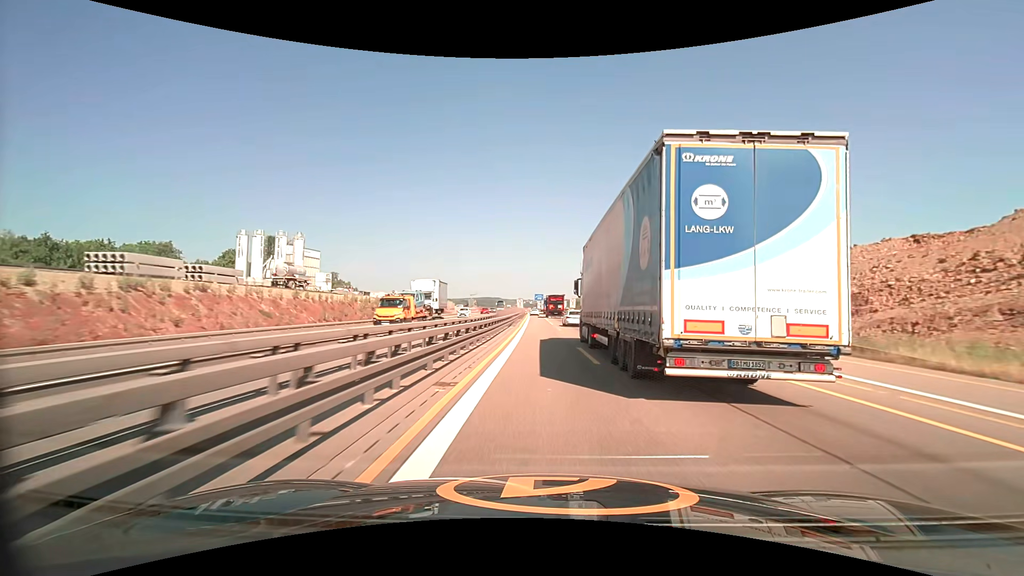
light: Day
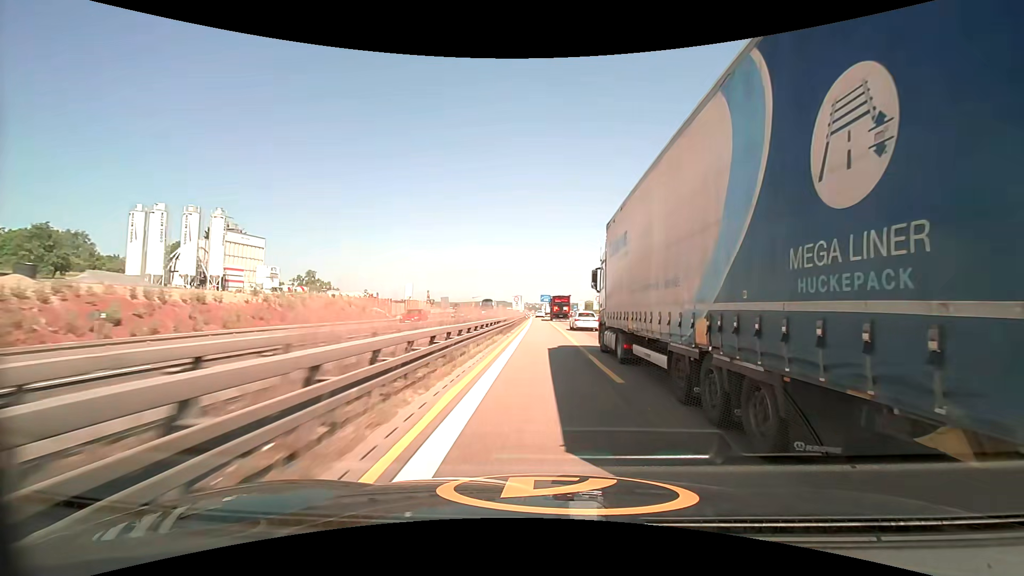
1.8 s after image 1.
(-0.2, +37.8) m; -1°
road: motorway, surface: asphalt
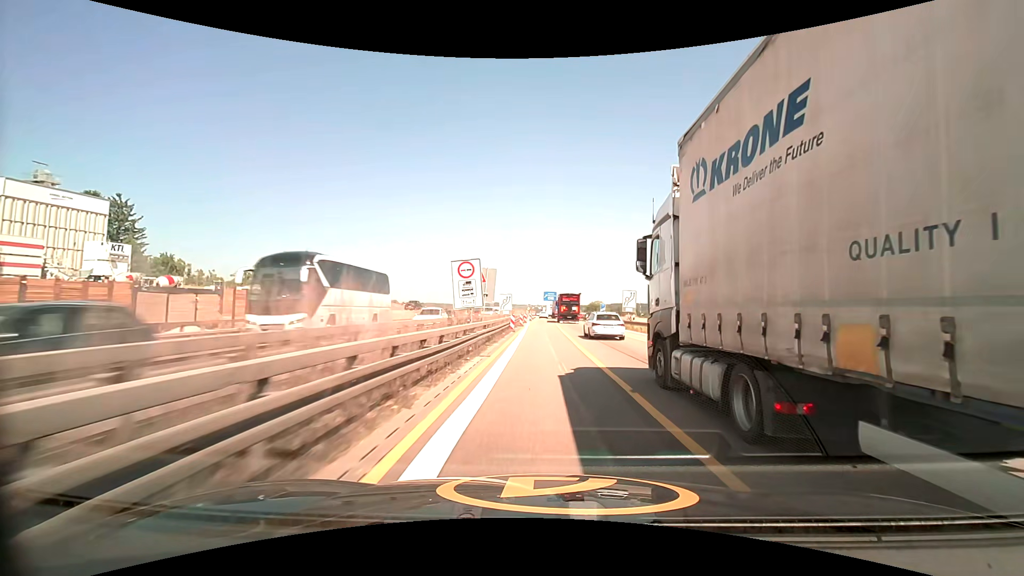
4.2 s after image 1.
(-0.1, +49.0) m; 0°
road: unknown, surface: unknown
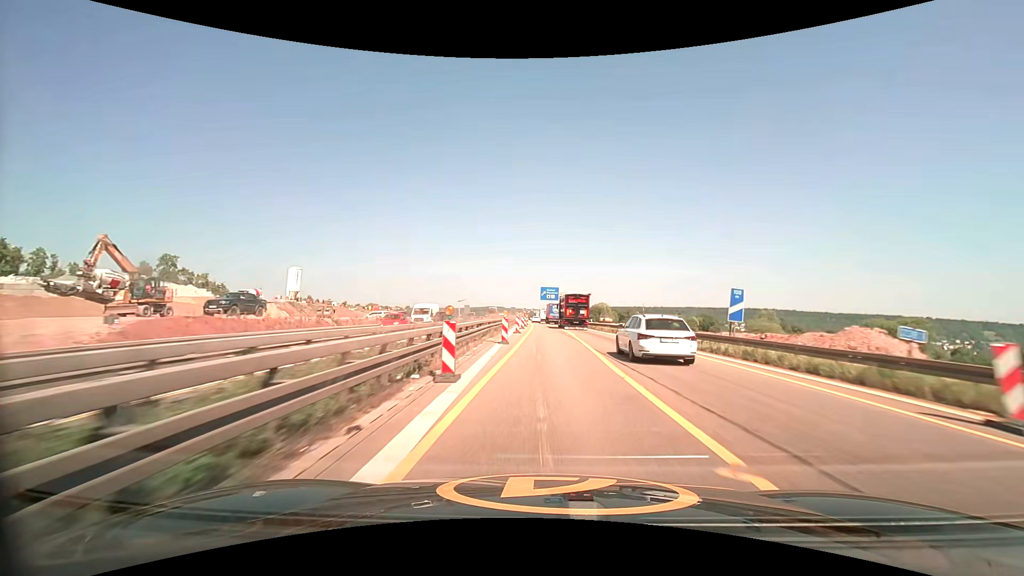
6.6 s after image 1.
(+0.1, +49.3) m; +1°
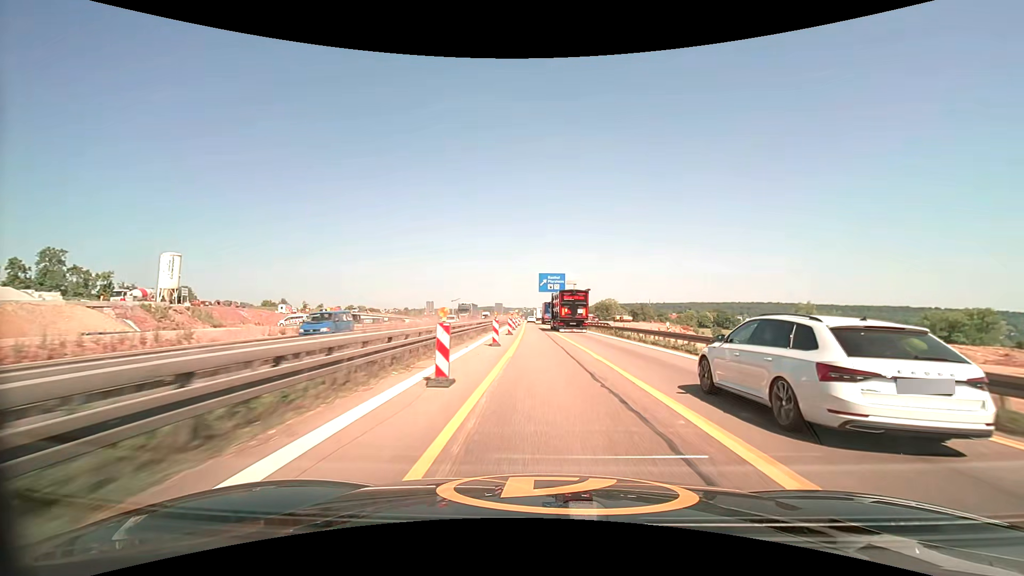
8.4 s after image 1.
(+0.3, +37.8) m; 0°
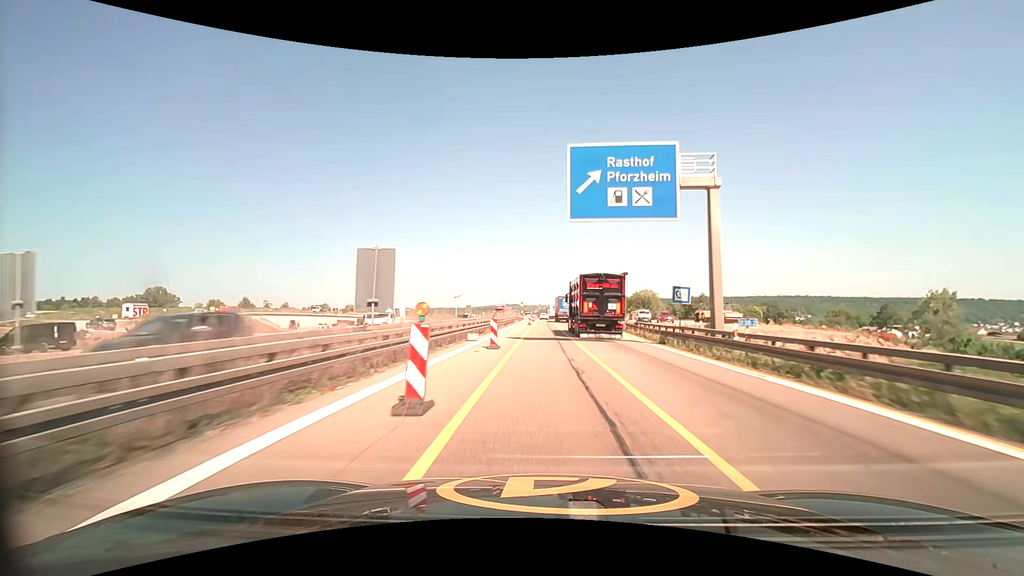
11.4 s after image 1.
(-1.1, +63.5) m; -2°
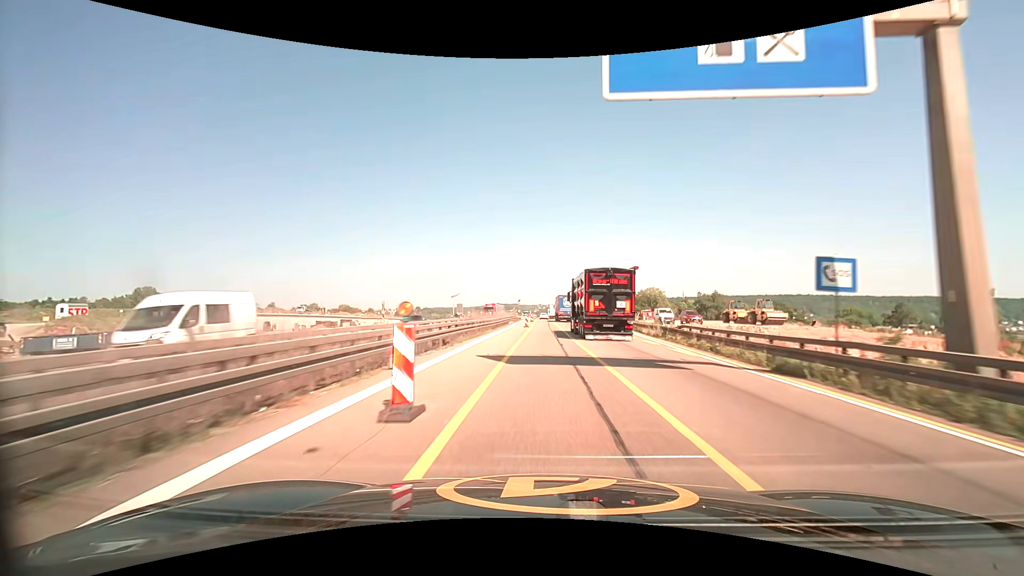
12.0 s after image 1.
(0.0, +12.7) m; 0°
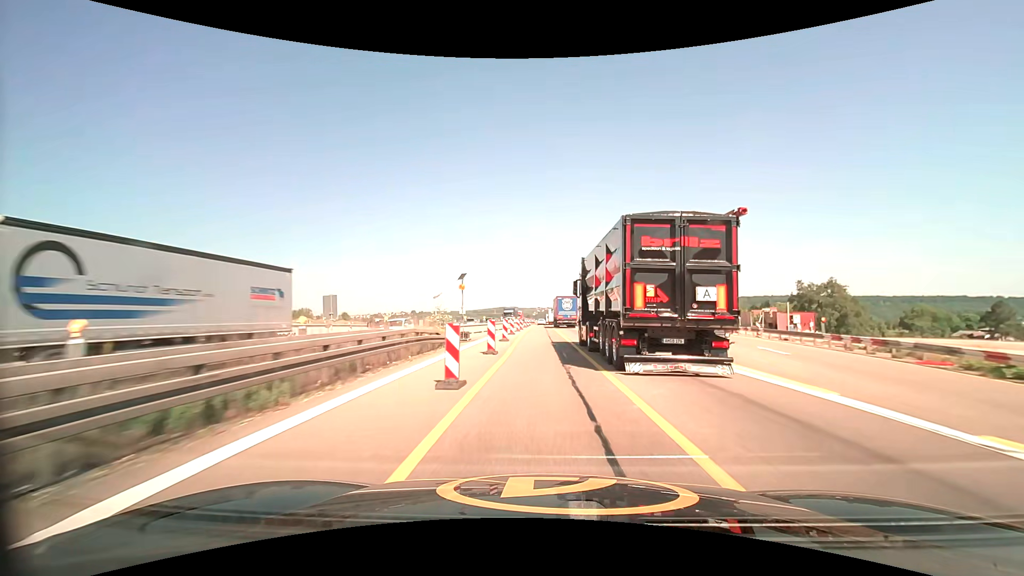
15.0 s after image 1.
(+0.3, +62.8) m; 0°
(0, +10) (0, +20) (0, +30) (0, +40) (0, +50) (0, +60) (-1, +70) (-1, +80) (-1, +90) (-1, +100) m
